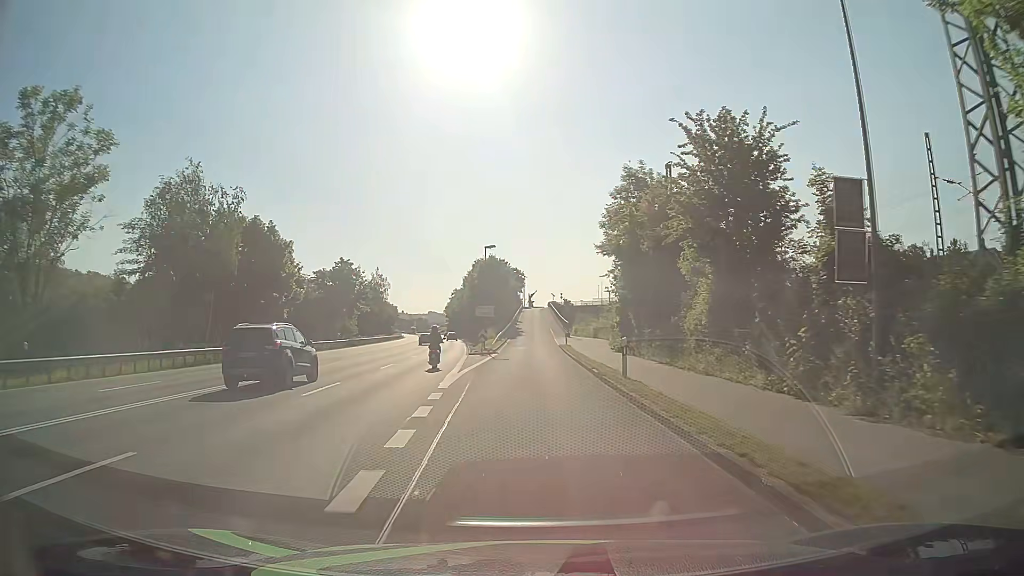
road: unclassified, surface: asphalt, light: Day
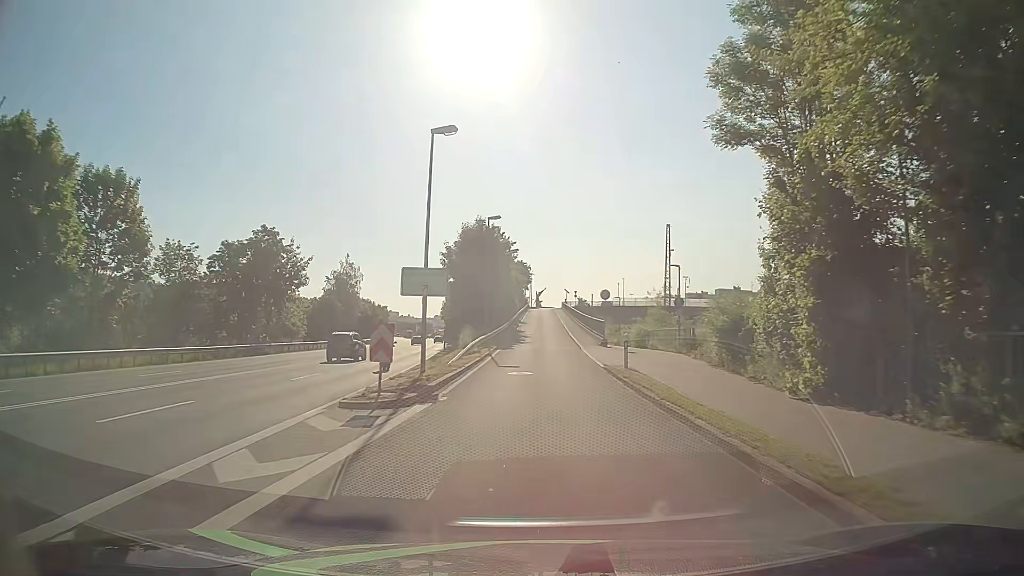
(-0.2, +30.0) m; -1°
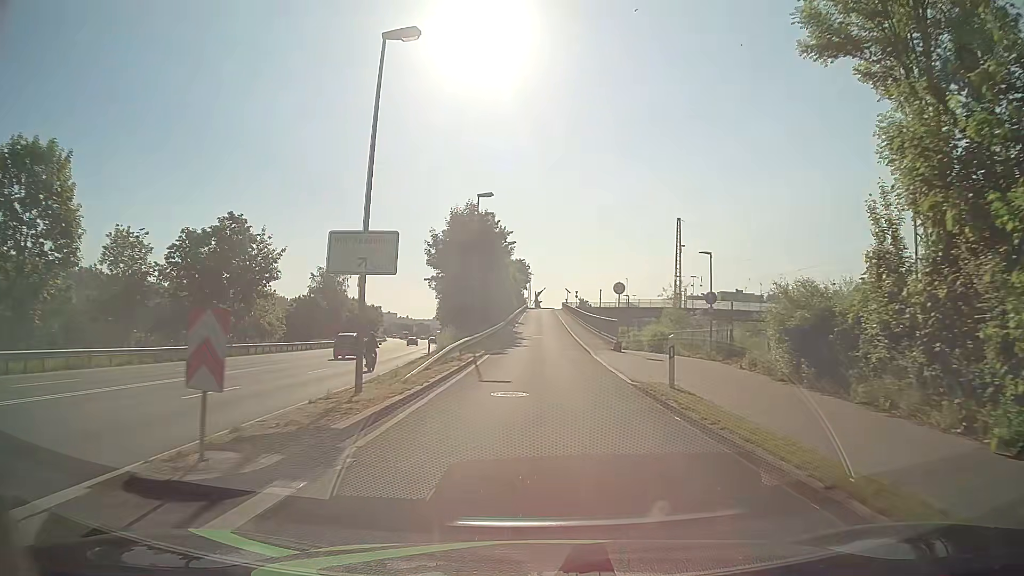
(0.0, +7.3) m; 0°
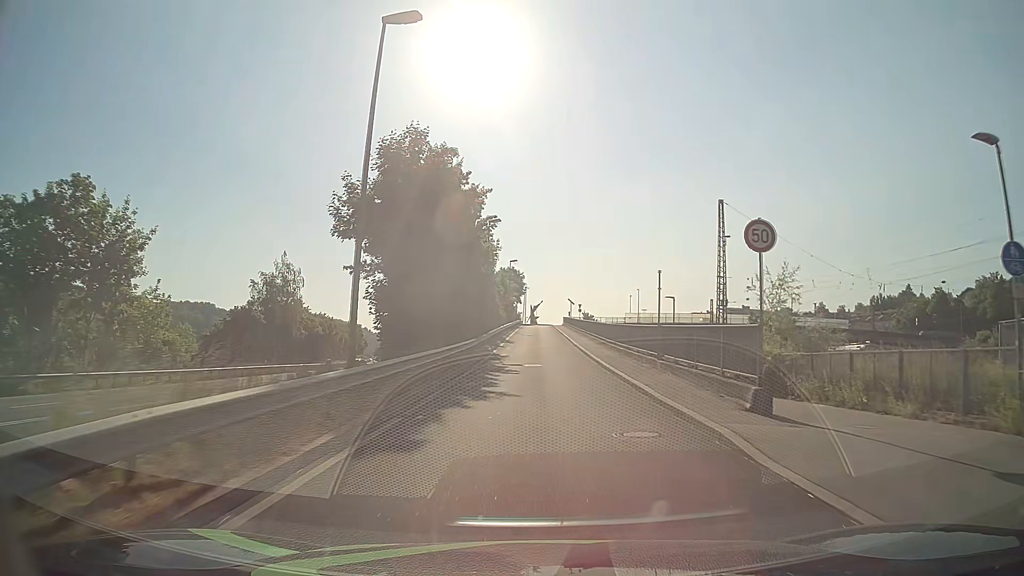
(0.0, +21.7) m; 0°
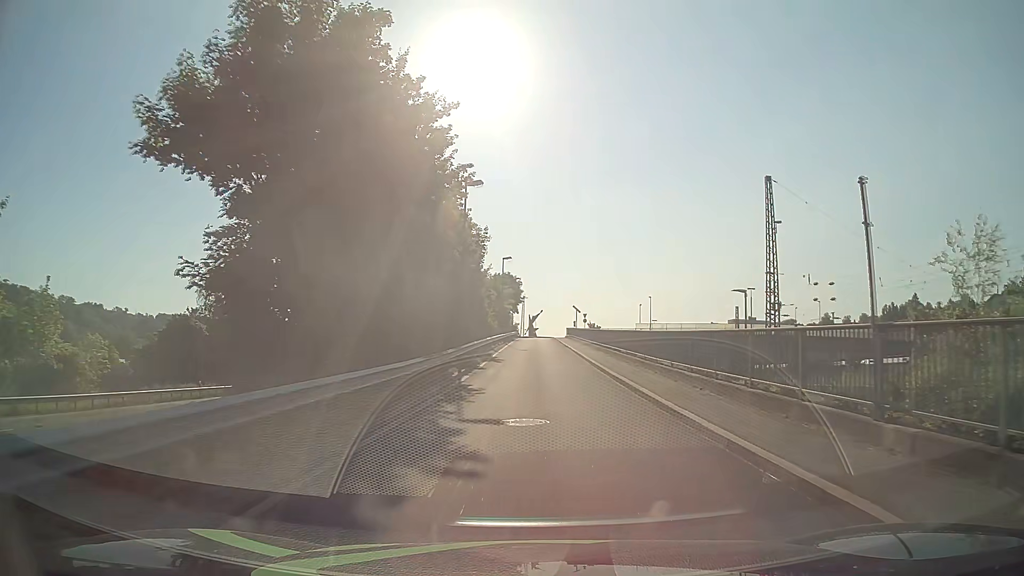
(0.0, +14.1) m; 0°
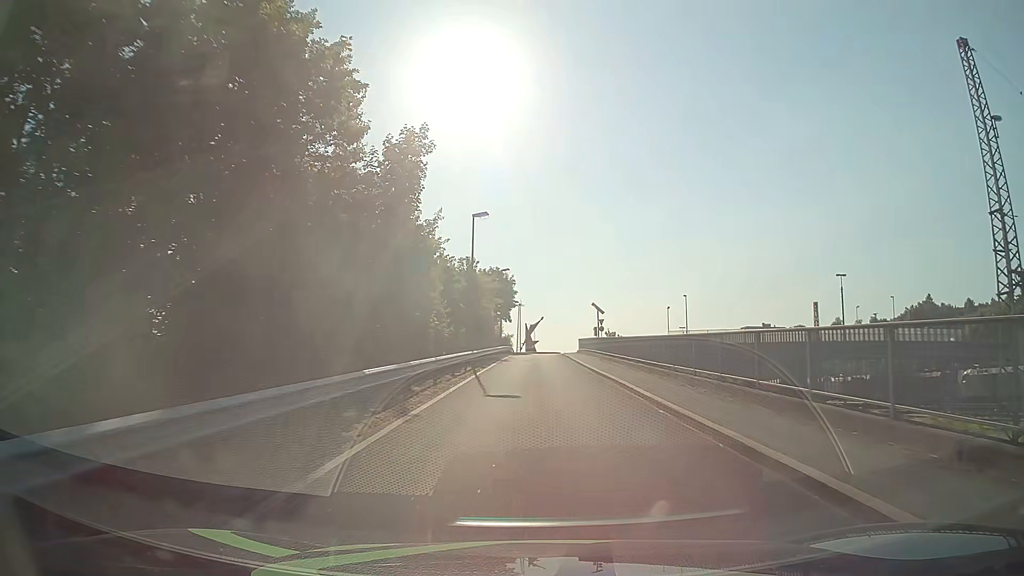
(-0.2, +27.3) m; 0°
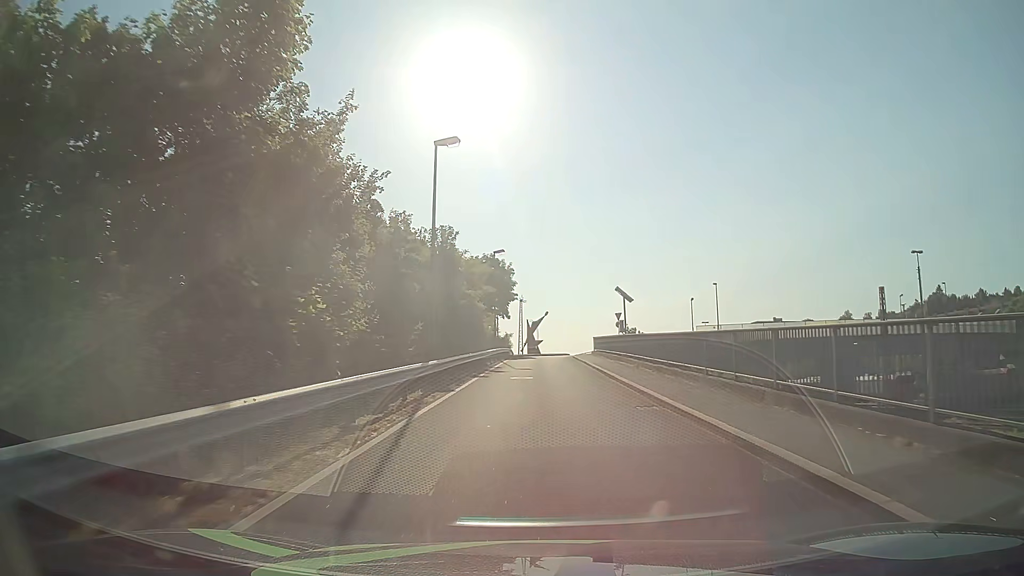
(+0.1, +13.2) m; 0°
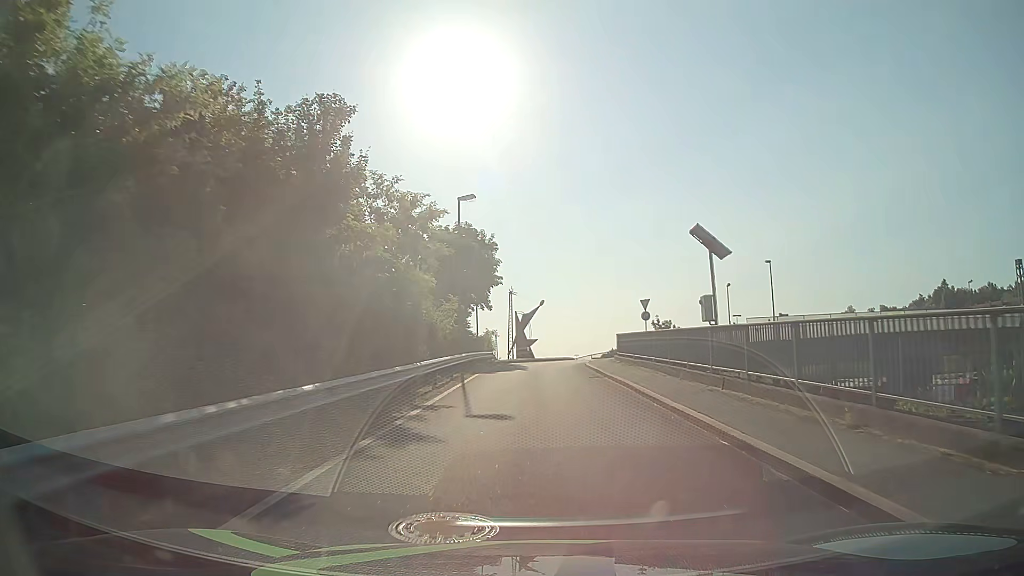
(0.0, +18.7) m; +1°
(0, +10) (0, +20) (0, +30) (+1, +40) (+6, +48) (+15, +53) (+25, +54) (+35, +54) (+45, +54) (+55, +54) m
